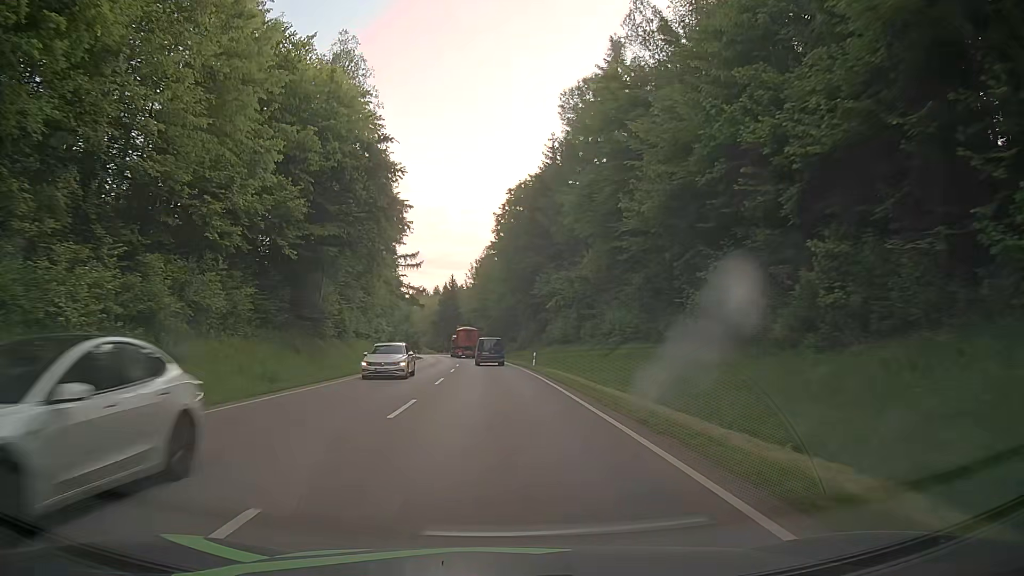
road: secondary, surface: asphalt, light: Day
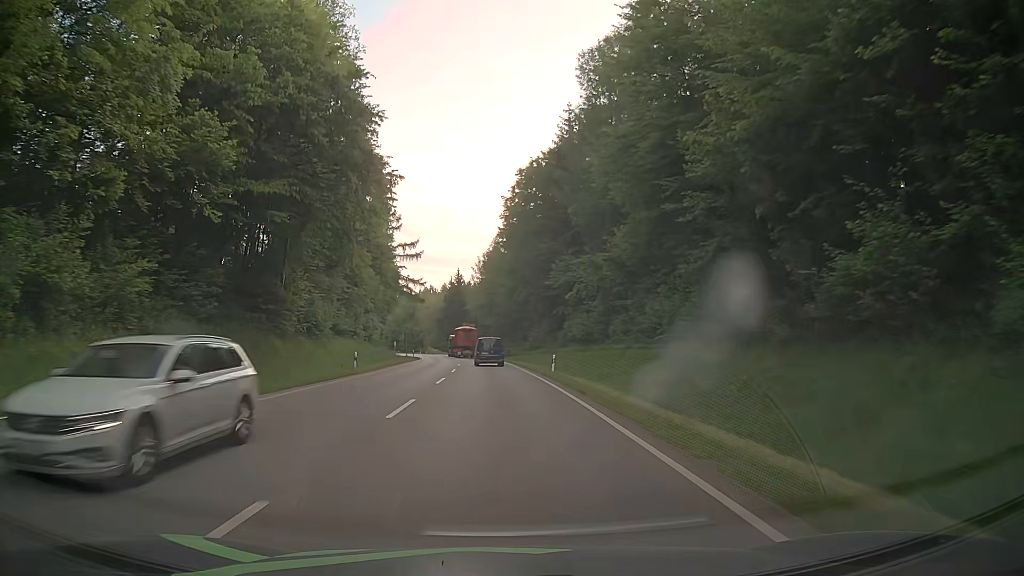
(0.0, +10.8) m; 0°
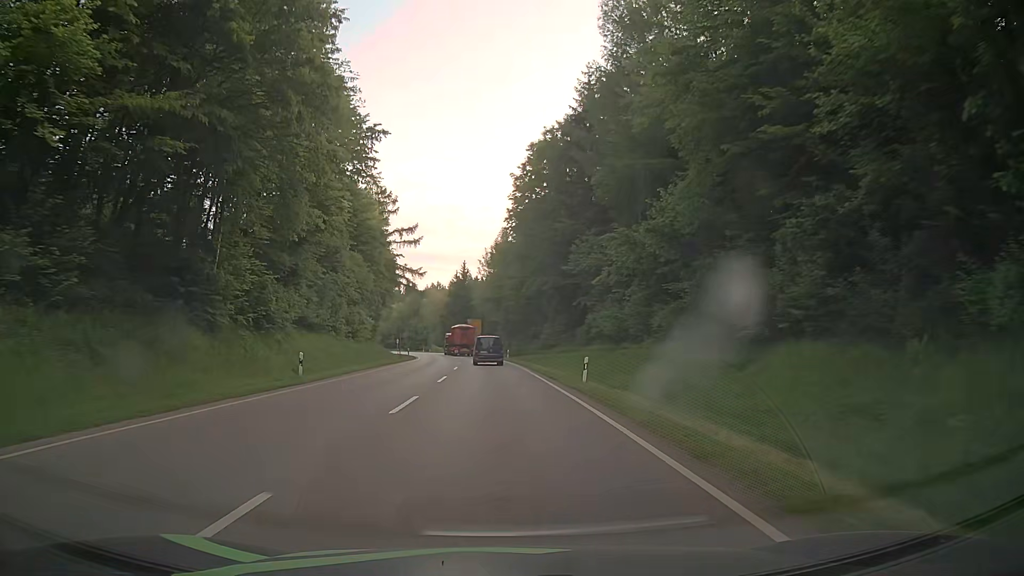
(-0.1, +10.8) m; -1°
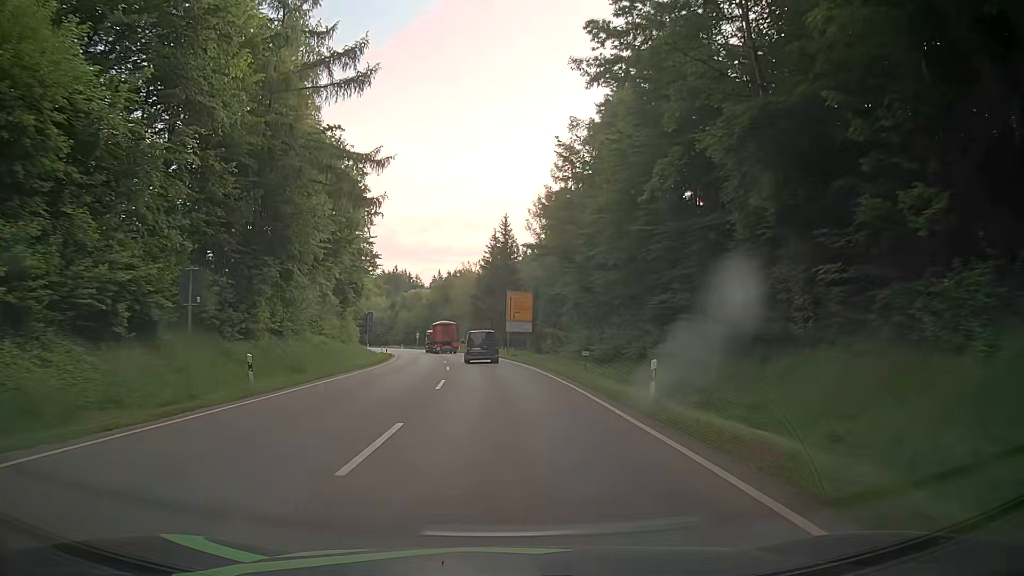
(-1.9, +53.3) m; -4°
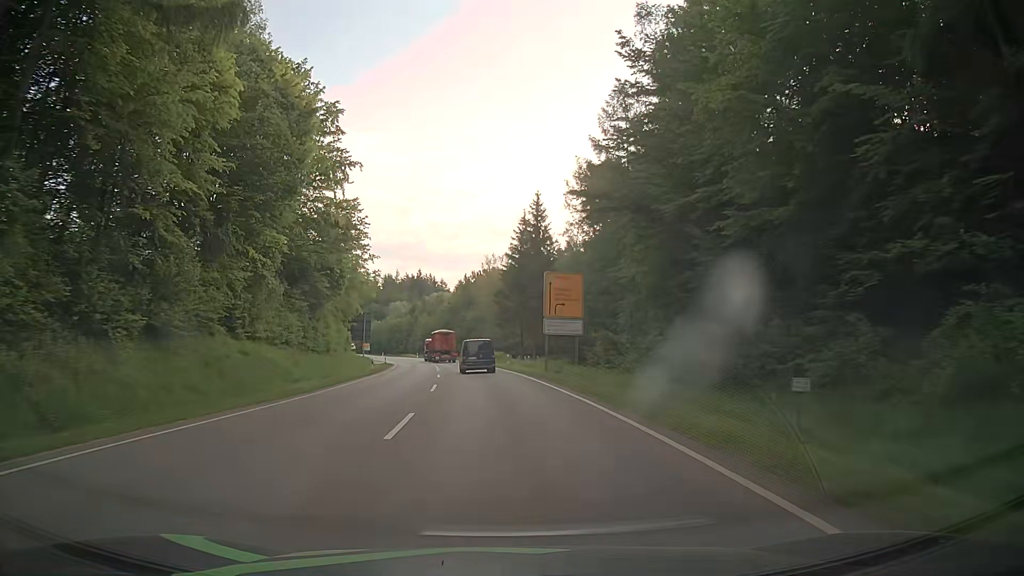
(-0.5, +21.0) m; -3°
(0, +10) (-1, +20) (-1, +30) (-2, +40) (-3, +50) (-4, +60) (-6, +70) (-7, +80) (-9, +89) (-11, +99) m
